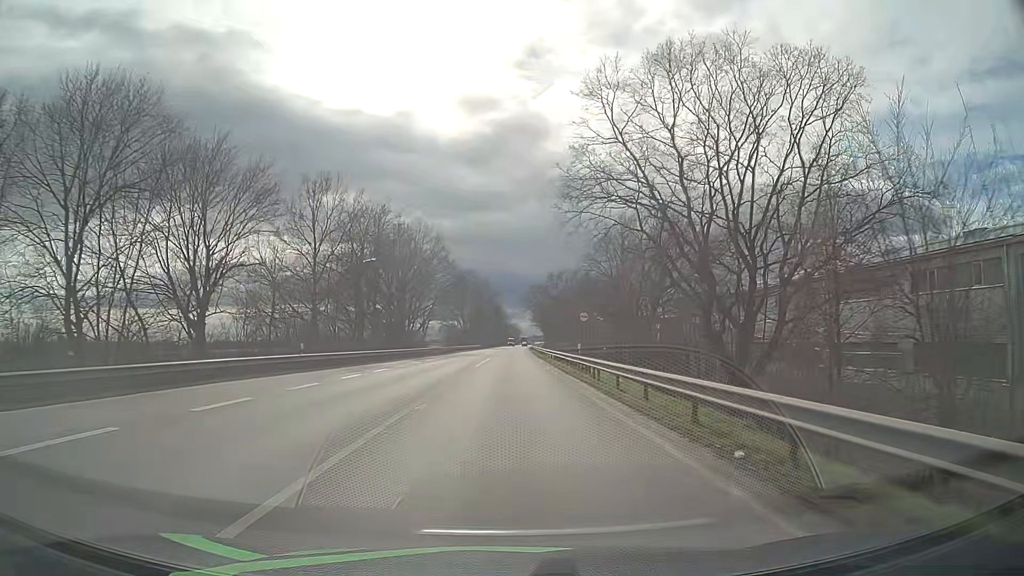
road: primary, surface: asphalt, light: Day
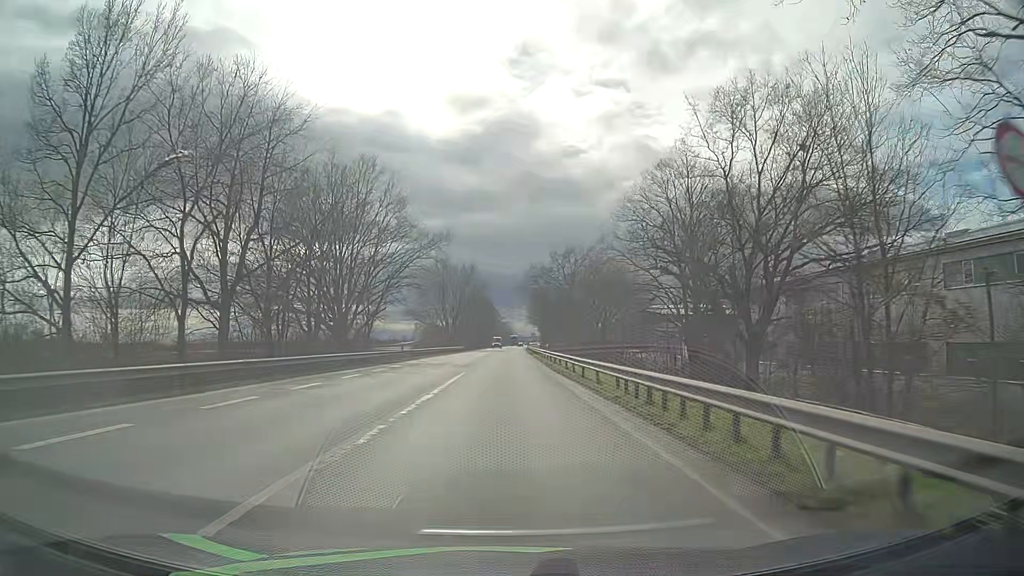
(+0.2, +29.3) m; +1°
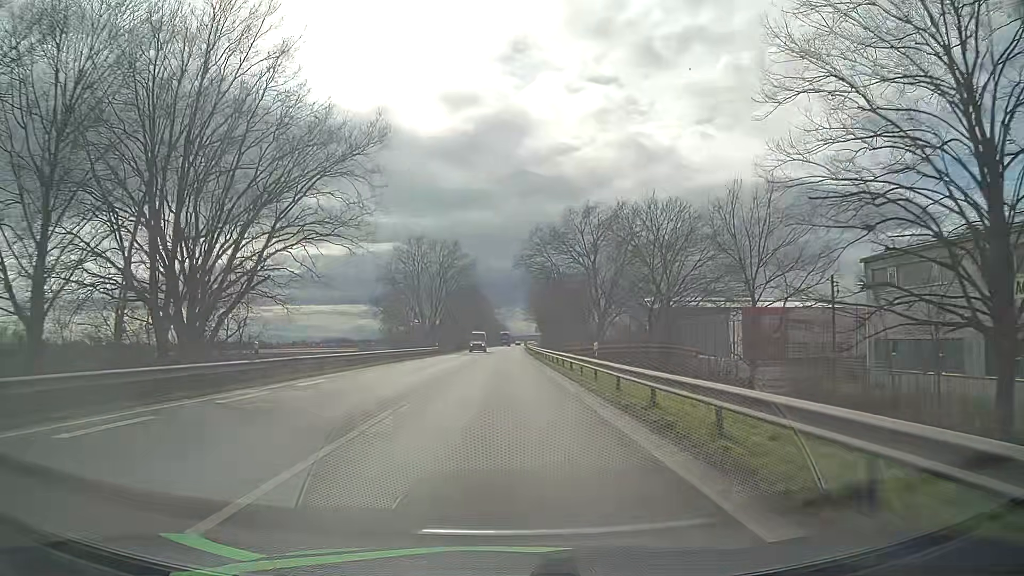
(-0.1, +29.2) m; 0°
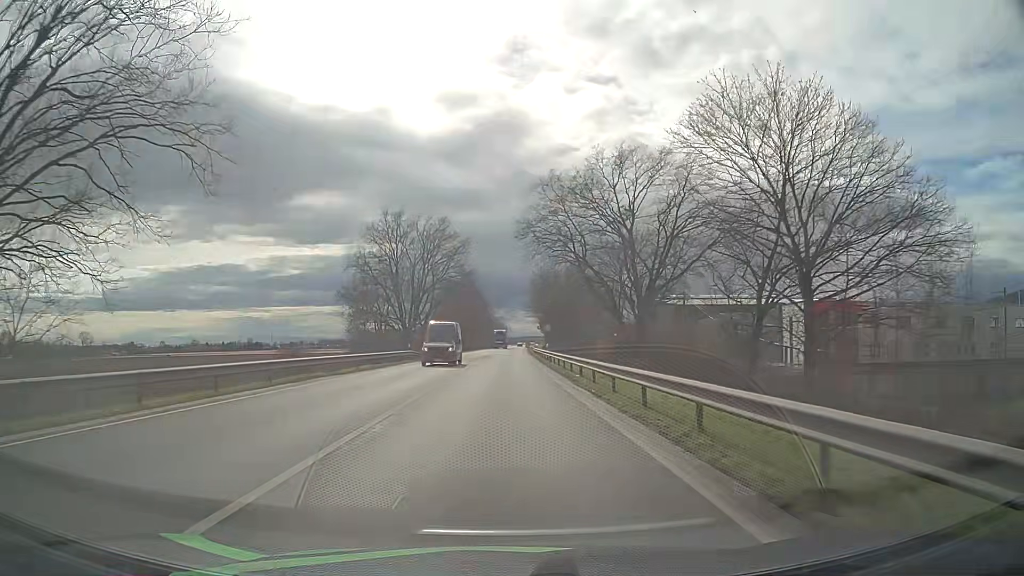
(+0.2, +19.4) m; +1°
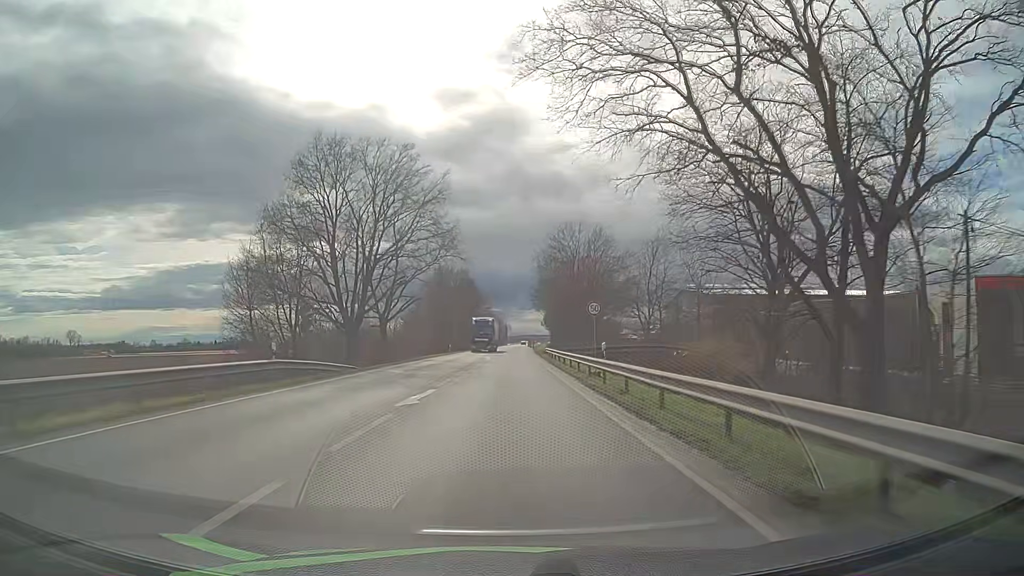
(0.0, +29.1) m; 0°
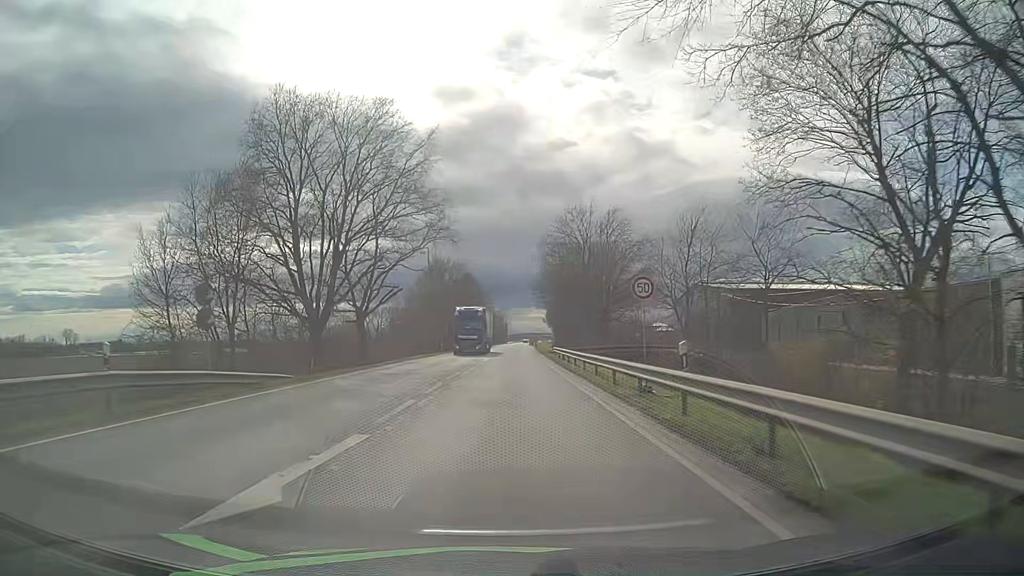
(0.0, +9.3) m; 0°
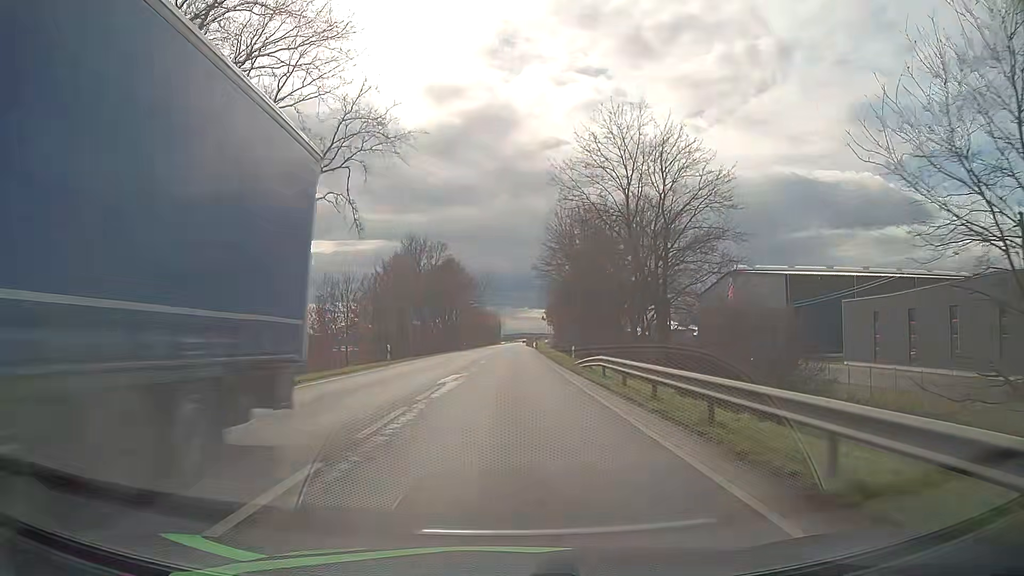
(+0.3, +25.4) m; +1°
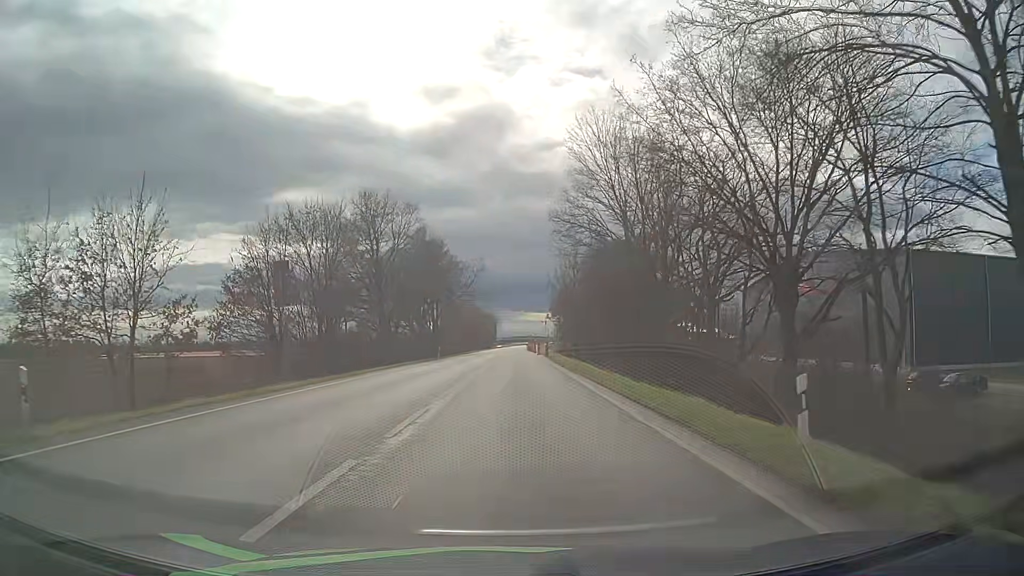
(-0.1, +29.5) m; 0°
(0, +10) (0, +20) (0, +30) (0, +40) (+1, +50) (+1, +60) (+1, +70) (+1, +80) (+1, +90) (+1, +100) m
